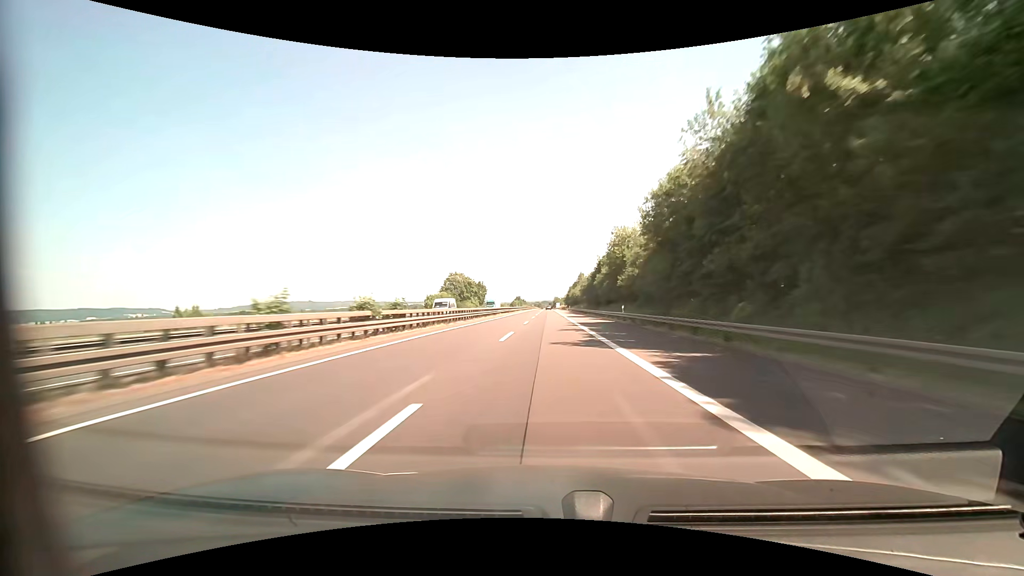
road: motorway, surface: asphalt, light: Day
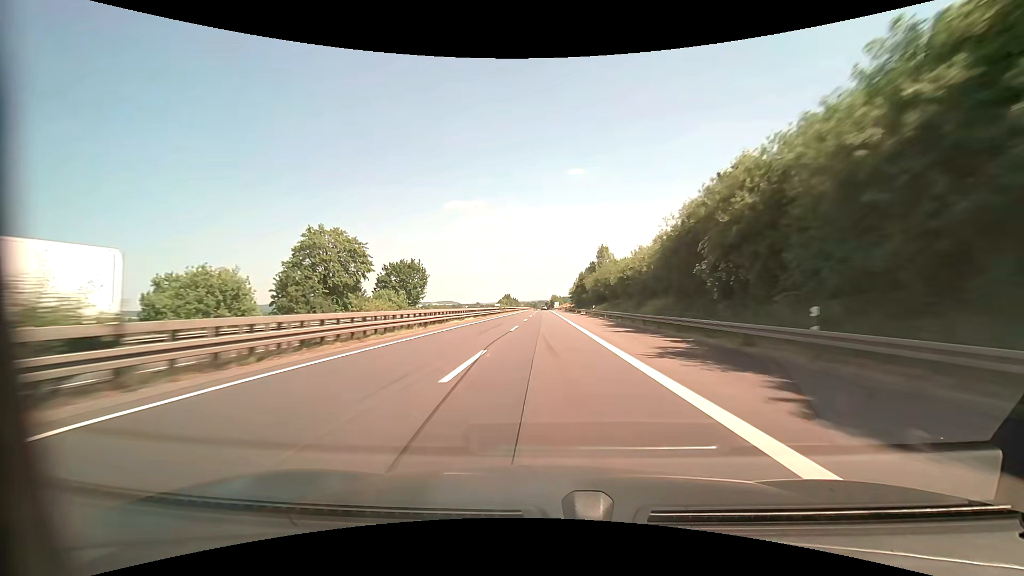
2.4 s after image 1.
(+0.4, +82.6) m; 0°
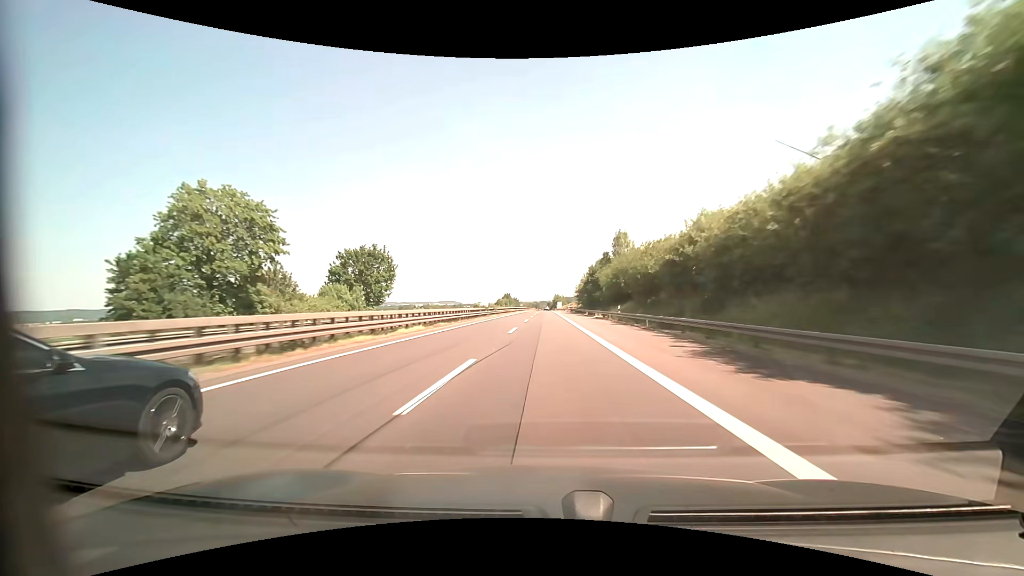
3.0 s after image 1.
(0.0, +20.7) m; 0°
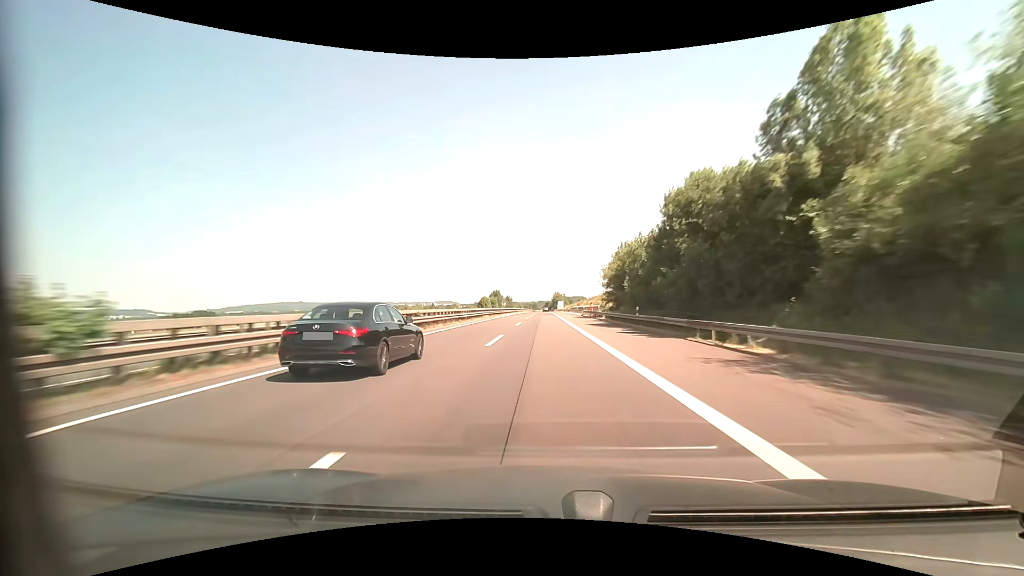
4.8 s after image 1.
(+0.1, +62.2) m; 0°
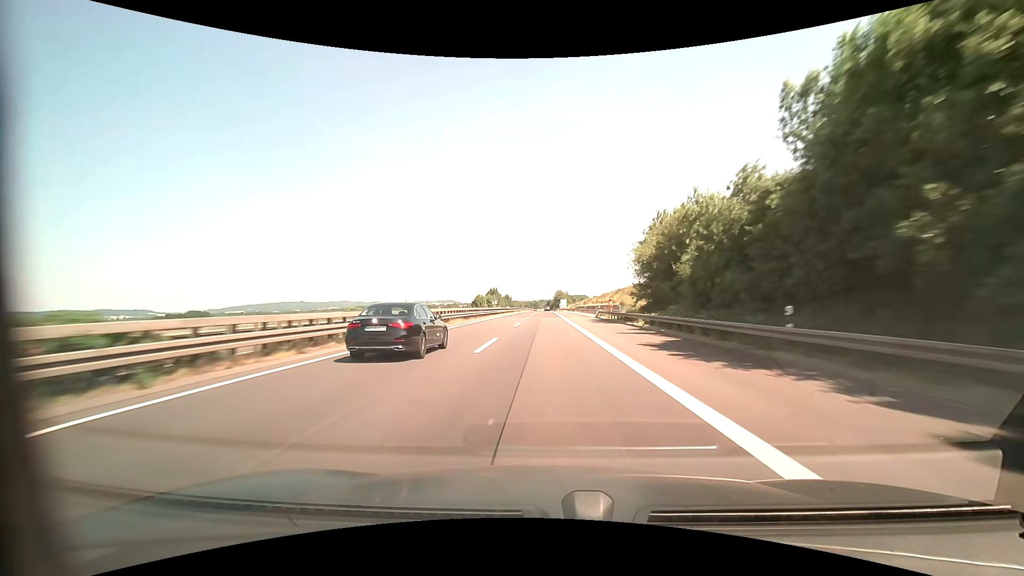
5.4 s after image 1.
(0.0, +20.7) m; 0°
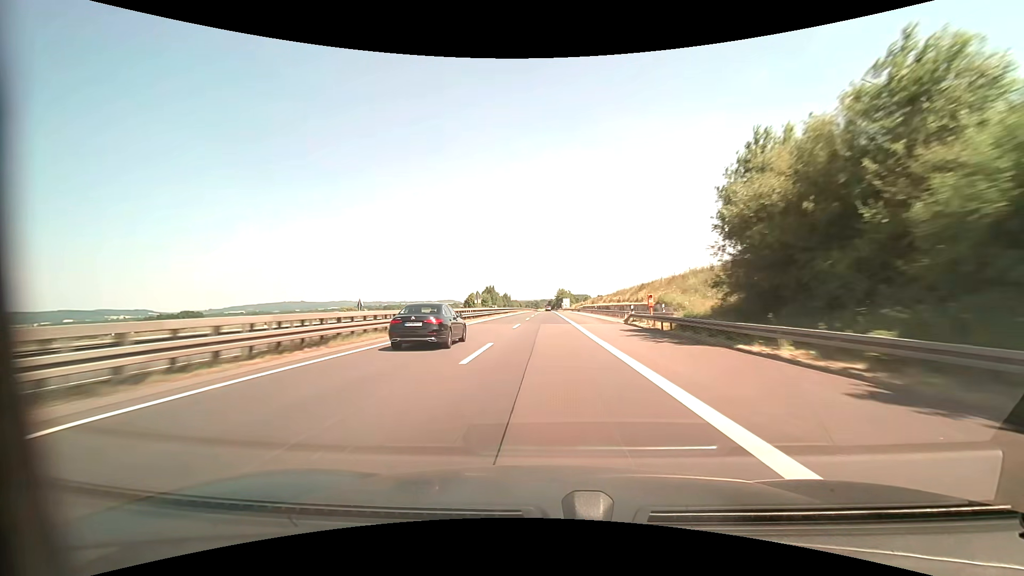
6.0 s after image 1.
(0.0, +20.7) m; 0°
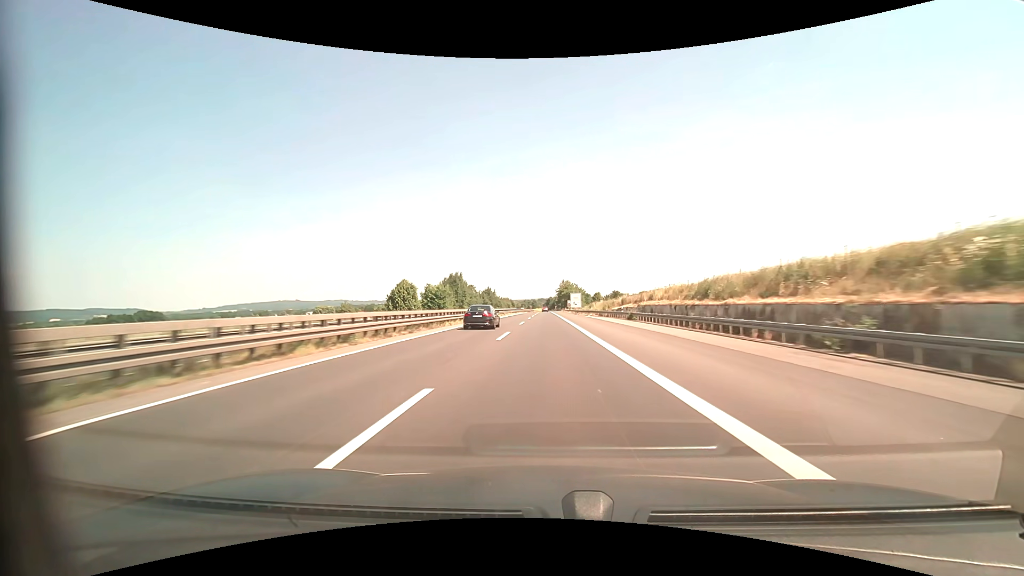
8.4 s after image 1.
(-0.1, +83.0) m; 0°
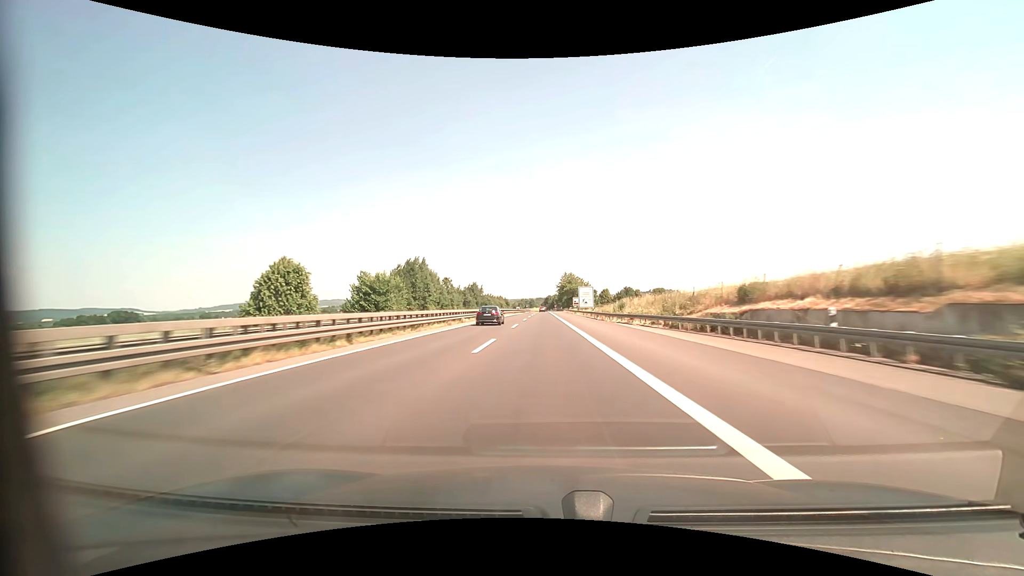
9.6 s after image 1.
(+0.1, +41.5) m; 0°
(0, +10) (0, +20) (0, +30) (0, +40) (0, +50) (0, +60) (0, +70) (0, +80) (0, +90) (0, +100) m
